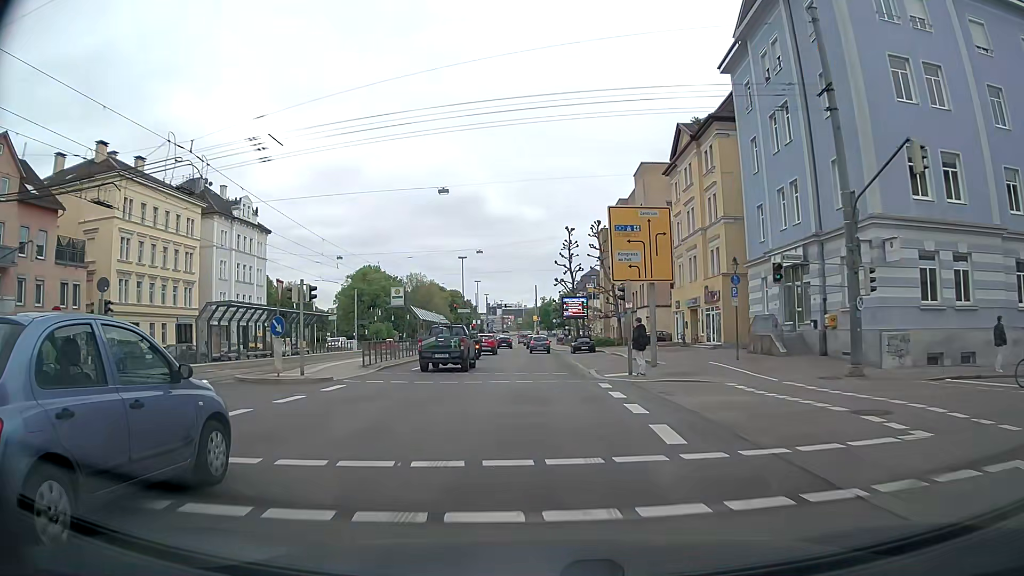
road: secondary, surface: asphalt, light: Day
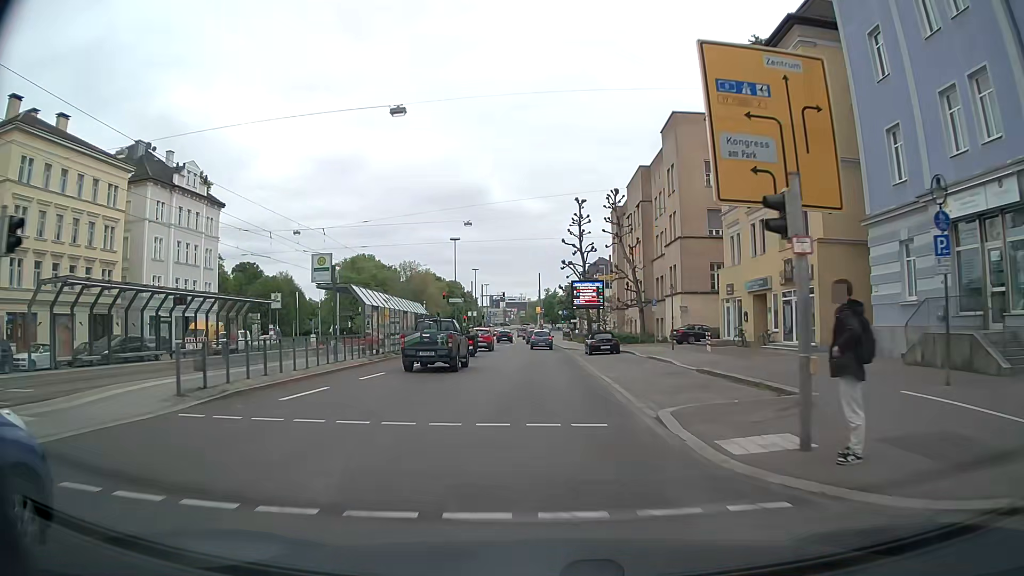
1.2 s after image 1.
(0.0, +14.5) m; 0°
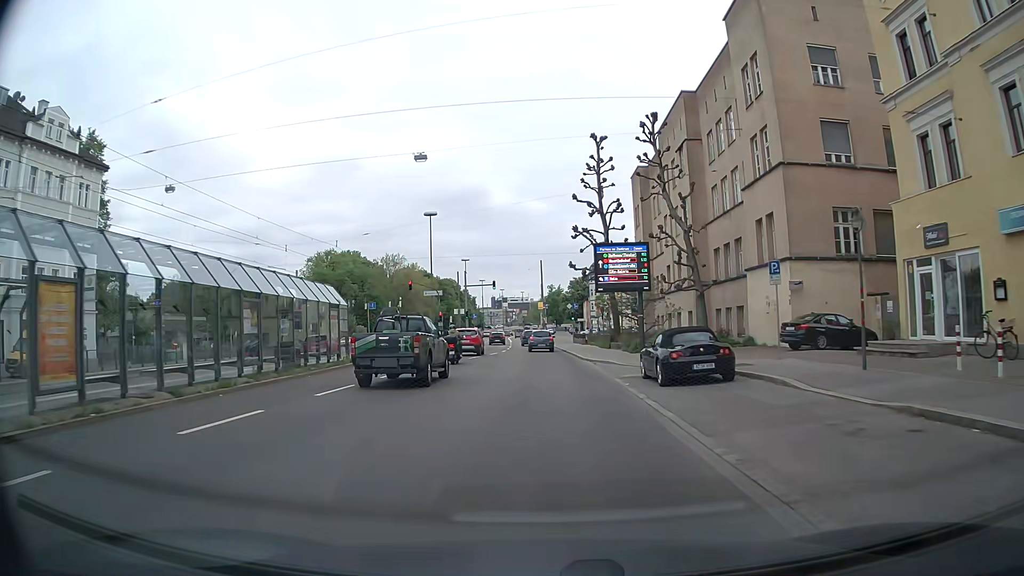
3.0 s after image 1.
(-0.1, +22.4) m; 0°
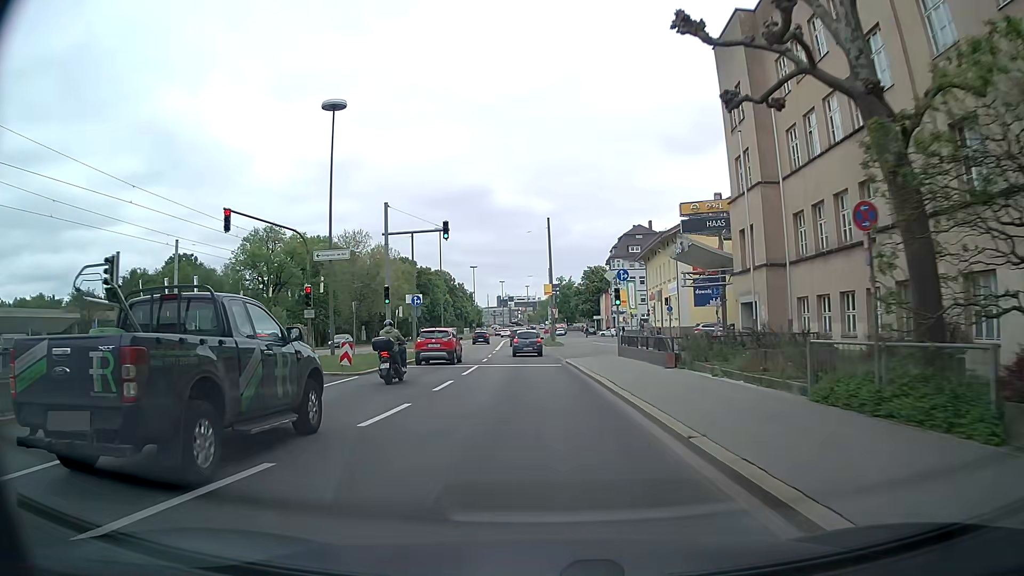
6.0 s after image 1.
(-0.2, +37.2) m; -1°
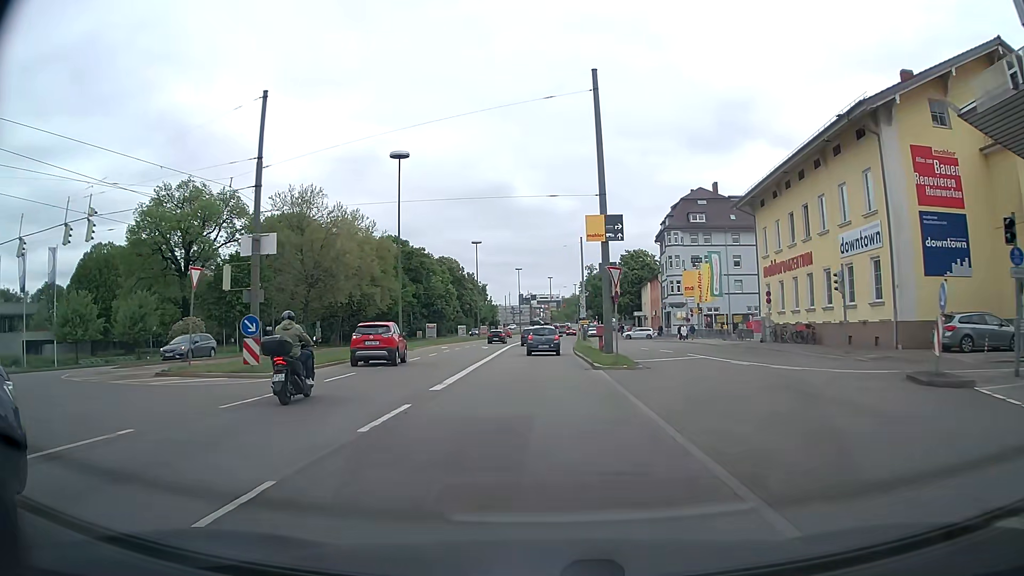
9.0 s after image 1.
(-0.4, +36.0) m; -2°
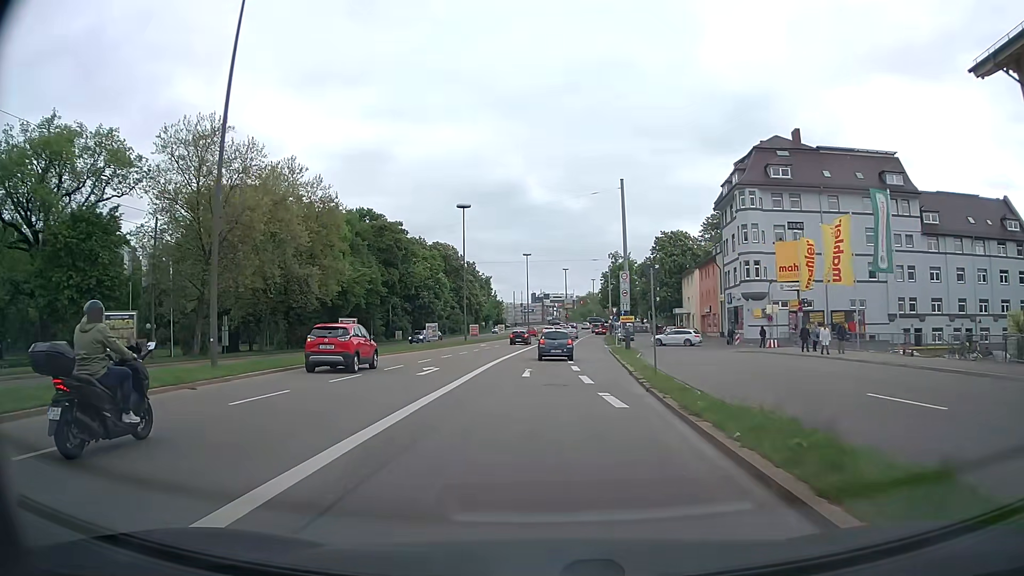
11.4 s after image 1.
(-0.1, +29.7) m; -1°
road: tertiary
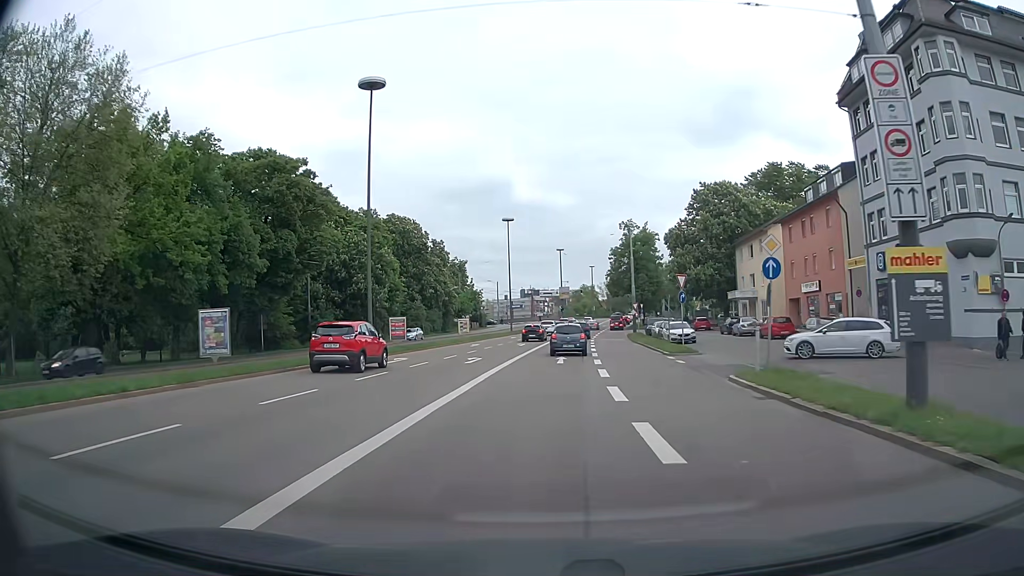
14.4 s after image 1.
(+0.1, +35.5) m; +1°
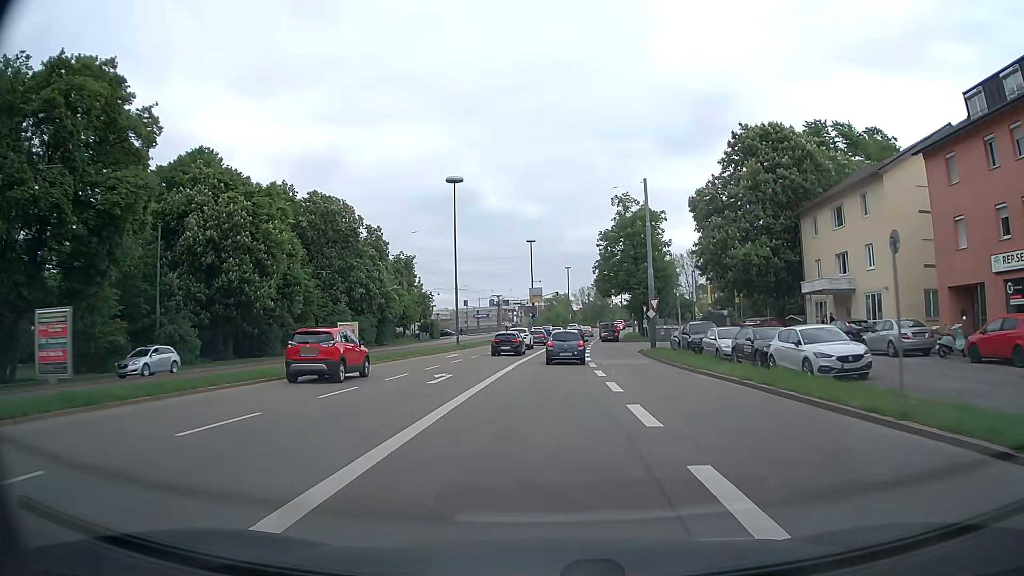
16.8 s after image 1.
(+0.6, +27.1) m; +2°
(0, +10) (0, +20) (+1, +30) (+1, +40) (+2, +50) (+2, +60) (+3, +70) (+4, +80) (+5, +90) (+7, +100) m
